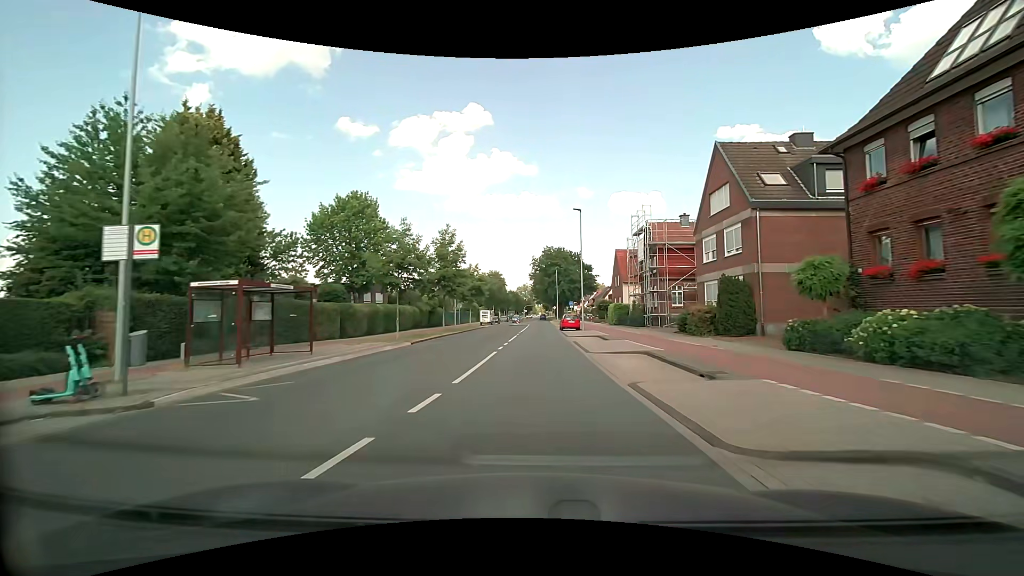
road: tertiary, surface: asphalt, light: Day
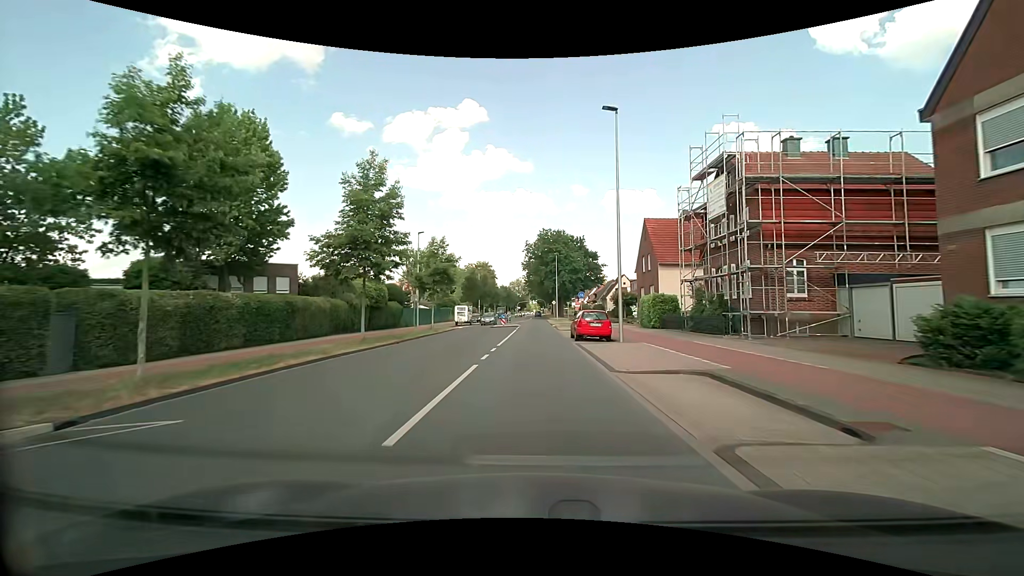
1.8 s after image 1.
(+0.1, +20.7) m; 0°
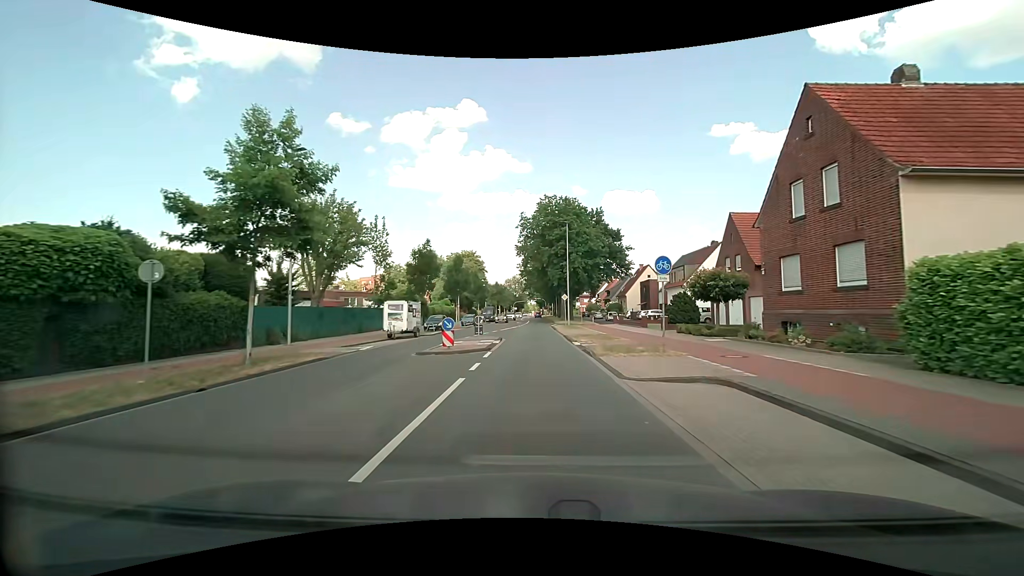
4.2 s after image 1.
(0.0, +28.1) m; 0°
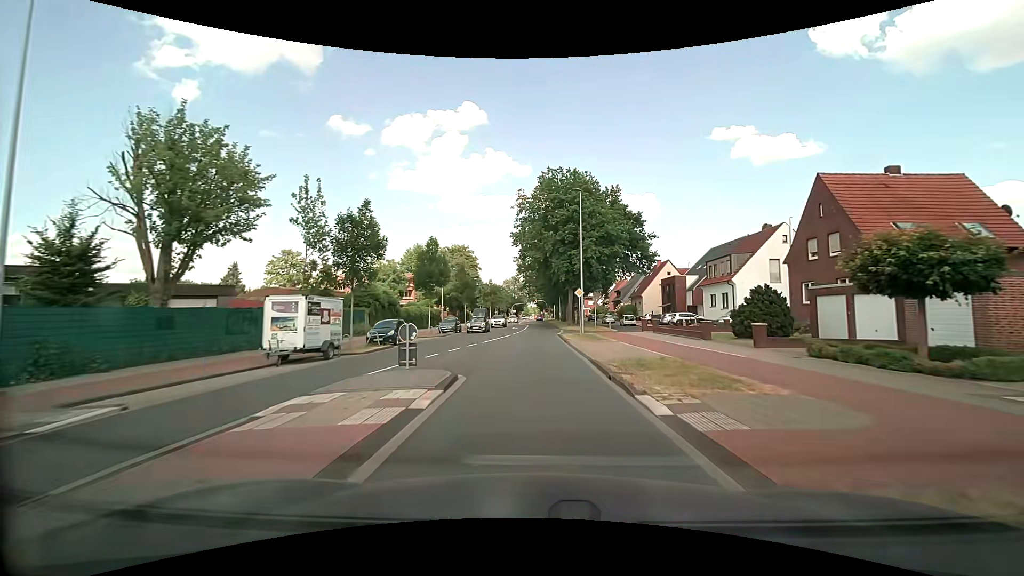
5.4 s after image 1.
(+0.1, +14.2) m; 0°
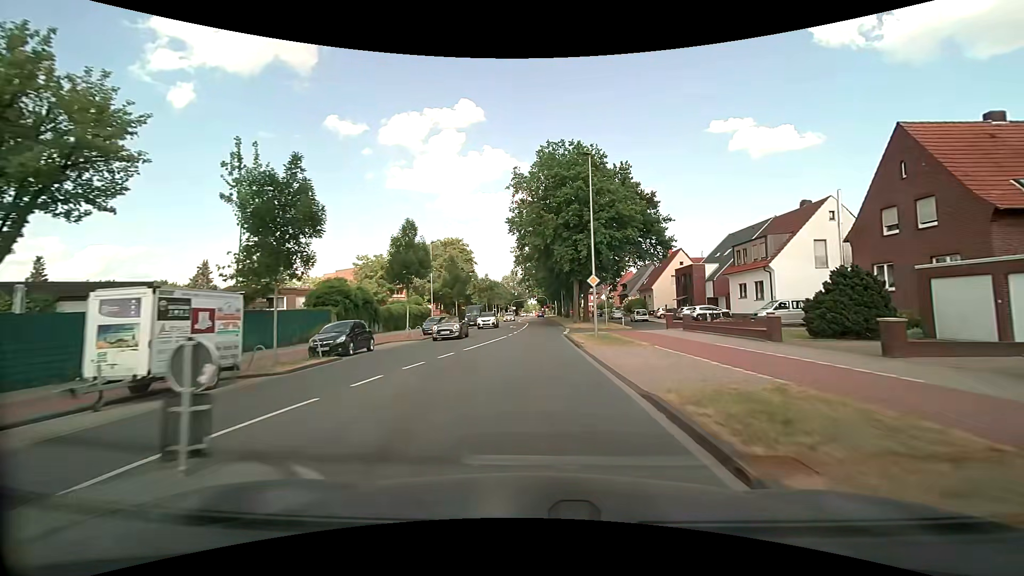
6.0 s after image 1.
(0.0, +7.1) m; 0°
